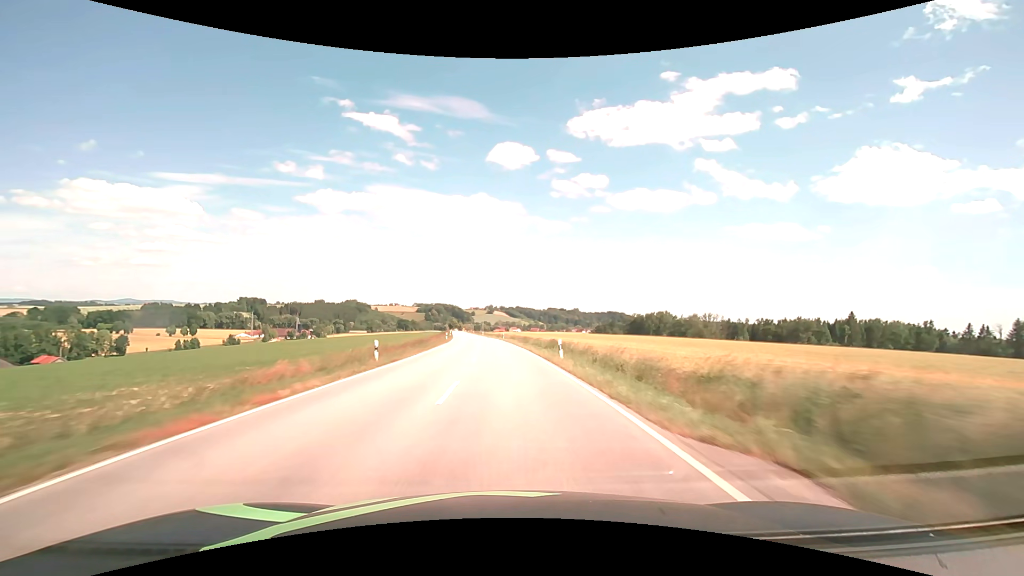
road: secondary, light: Day
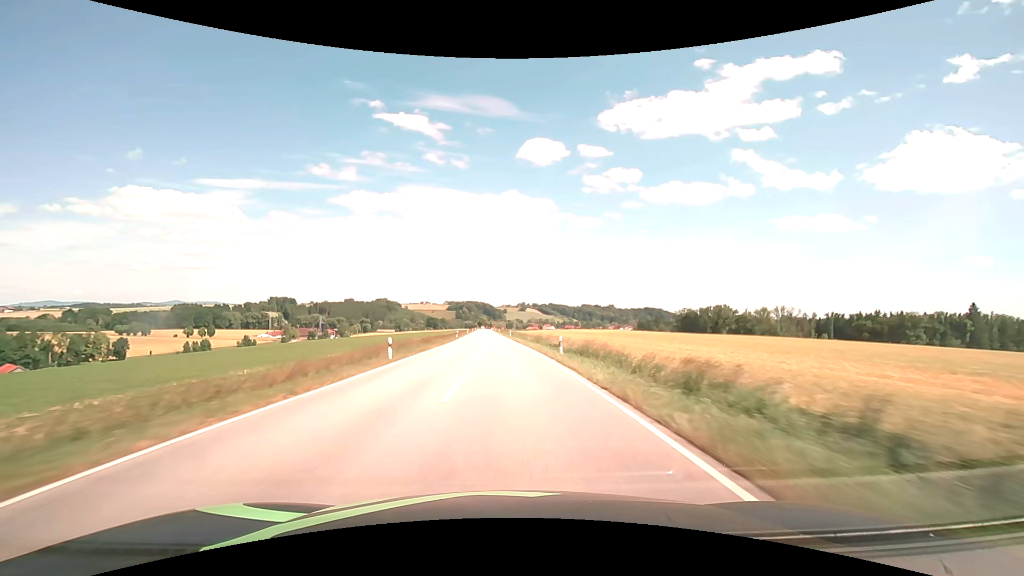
(-1.4, +47.6) m; -4°
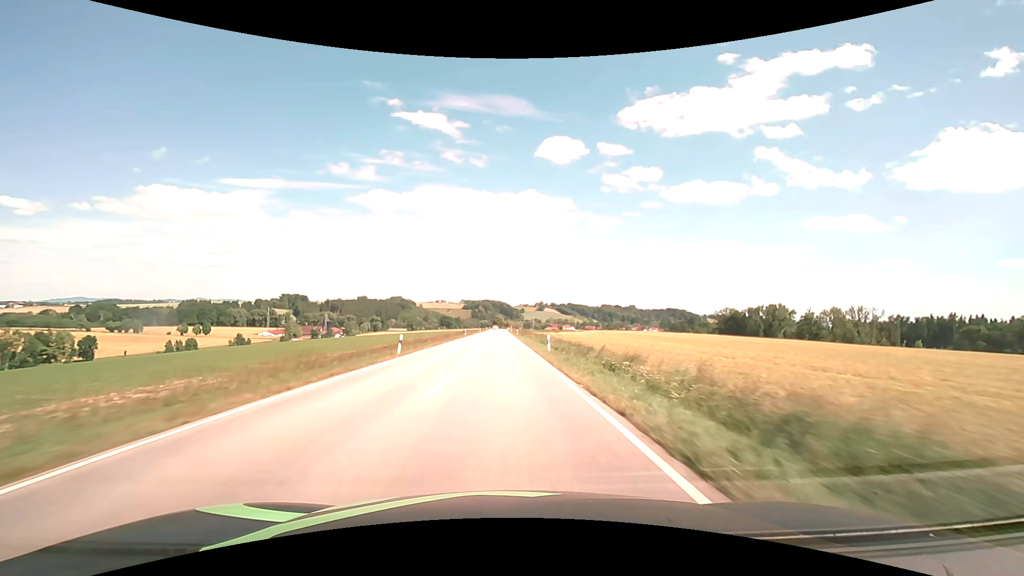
(-0.8, +47.6) m; -2°
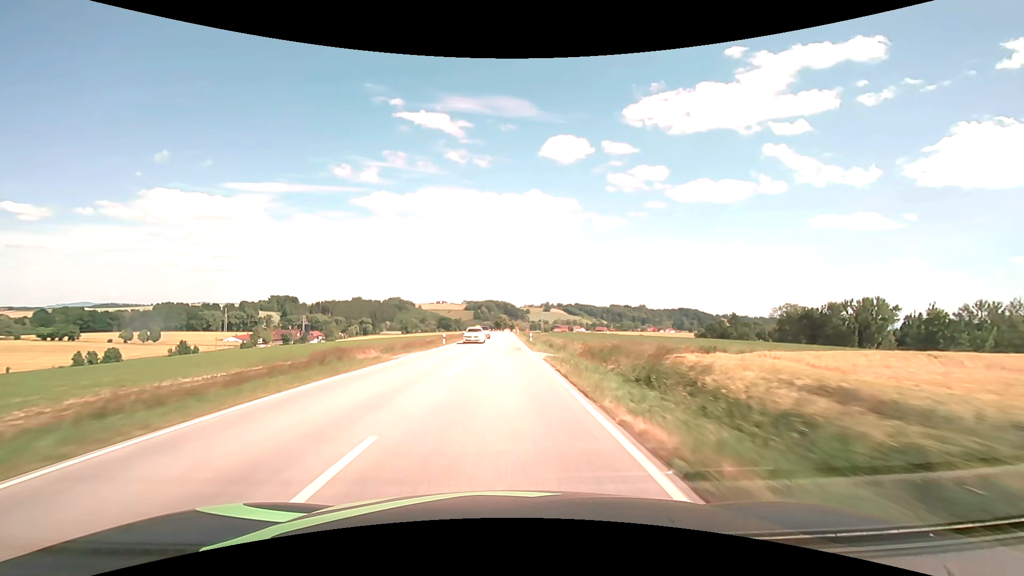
(-0.5, +79.1) m; 0°
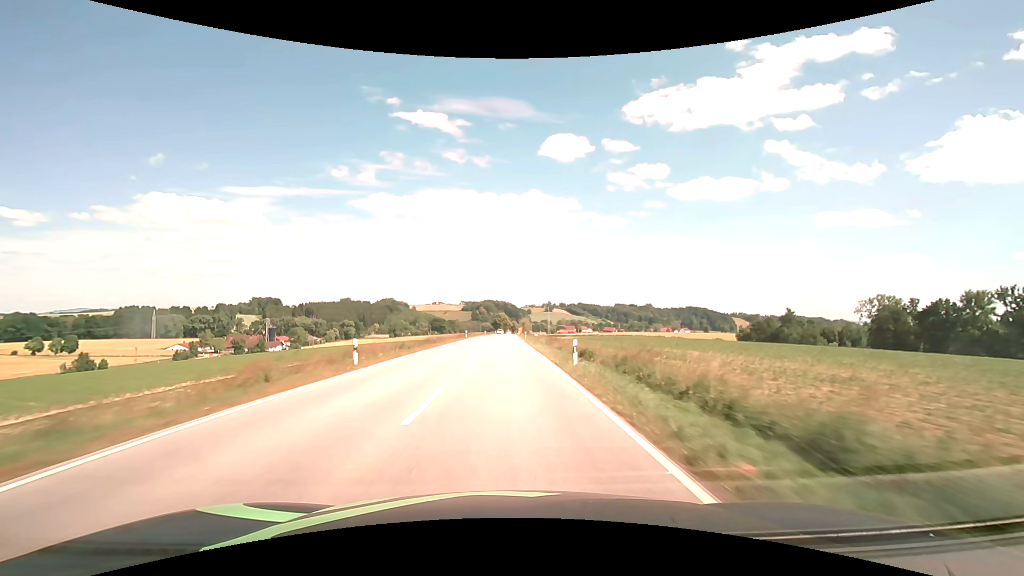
(-0.2, +78.9) m; 0°
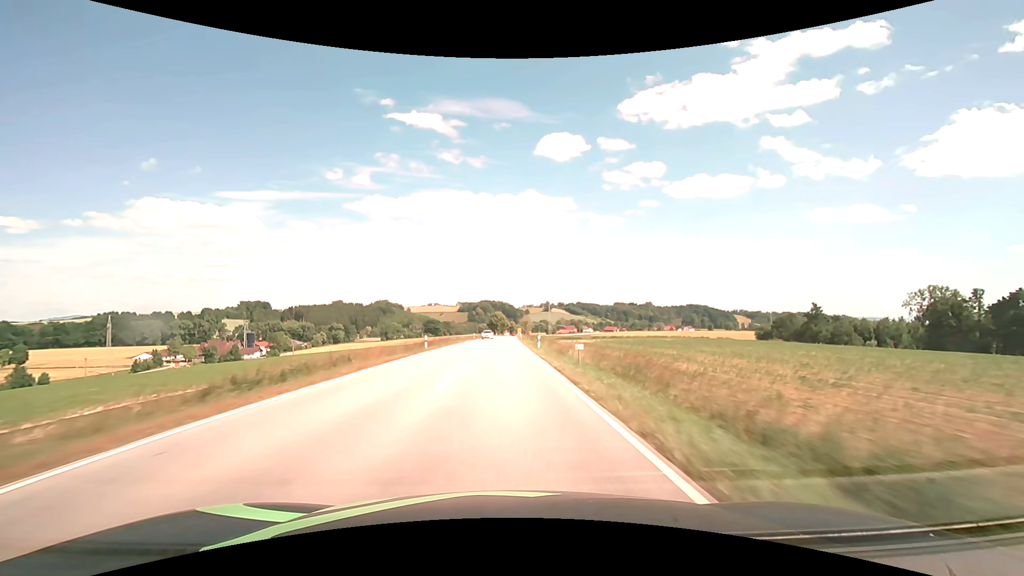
(+0.1, +31.6) m; 0°
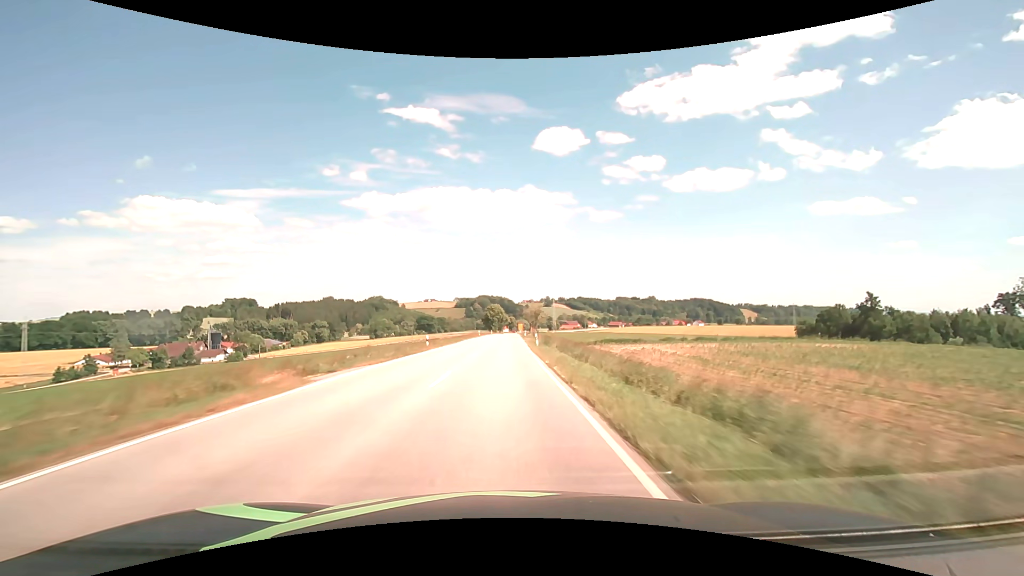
(+0.2, +47.4) m; 0°
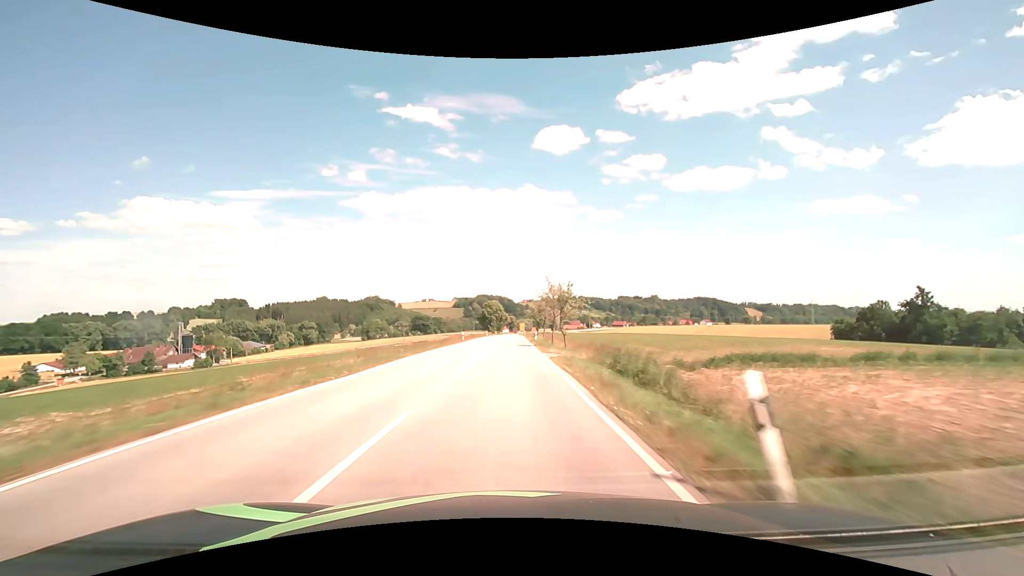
(-0.1, +31.7) m; 0°
(0, +10) (0, +20) (0, +30) (0, +40) (0, +50) (0, +60) (+1, +70) (+1, +80) (+1, +90) (+1, +100) m
